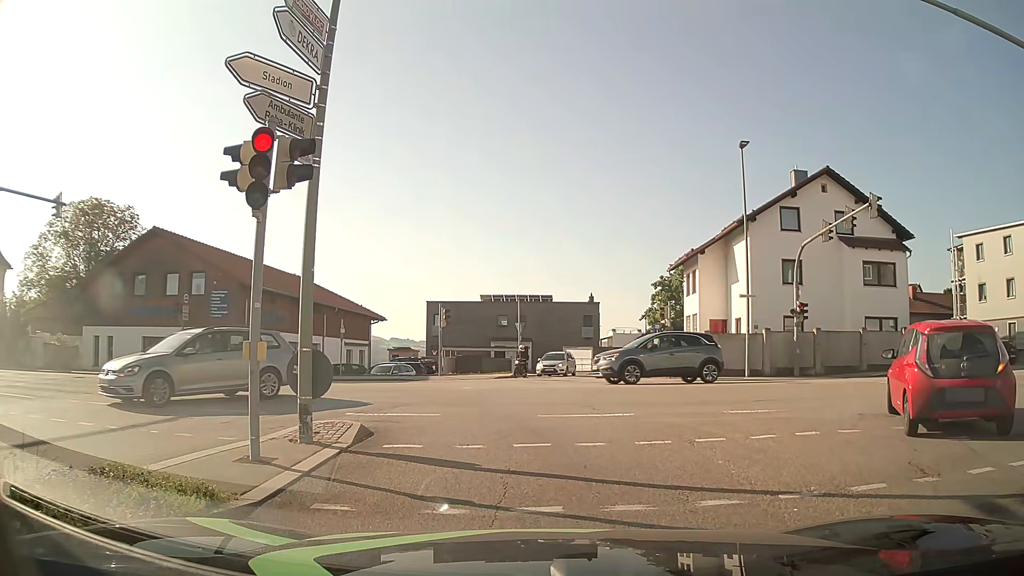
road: tertiary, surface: asphalt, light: Day
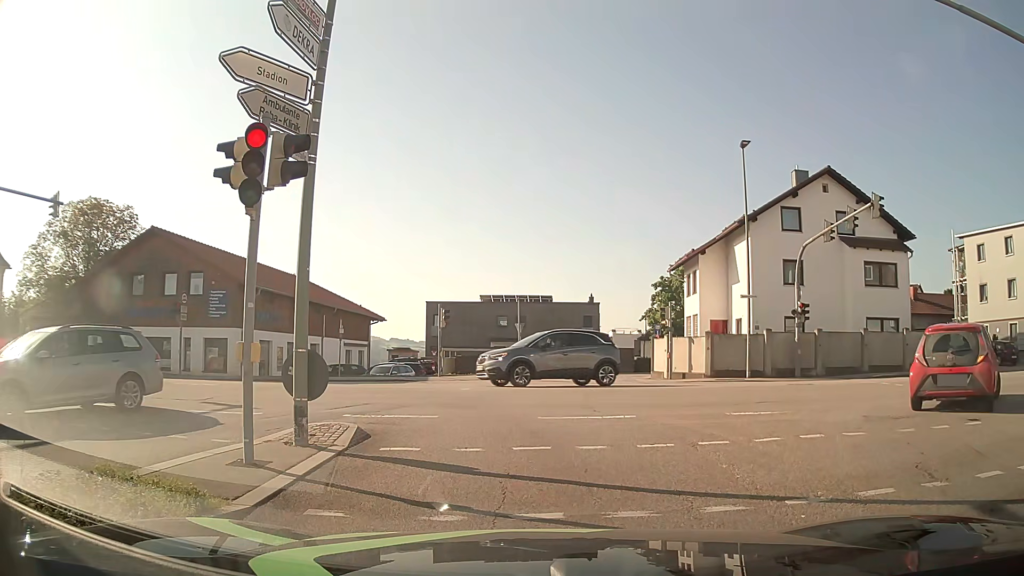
(0.0, +0.2) m; 0°
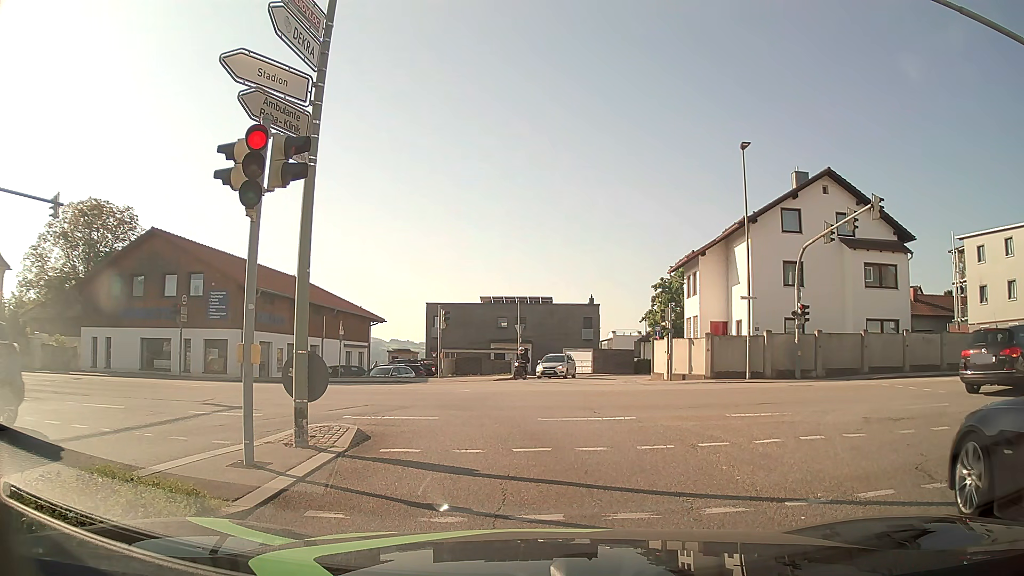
(0.0, +0.1) m; 0°
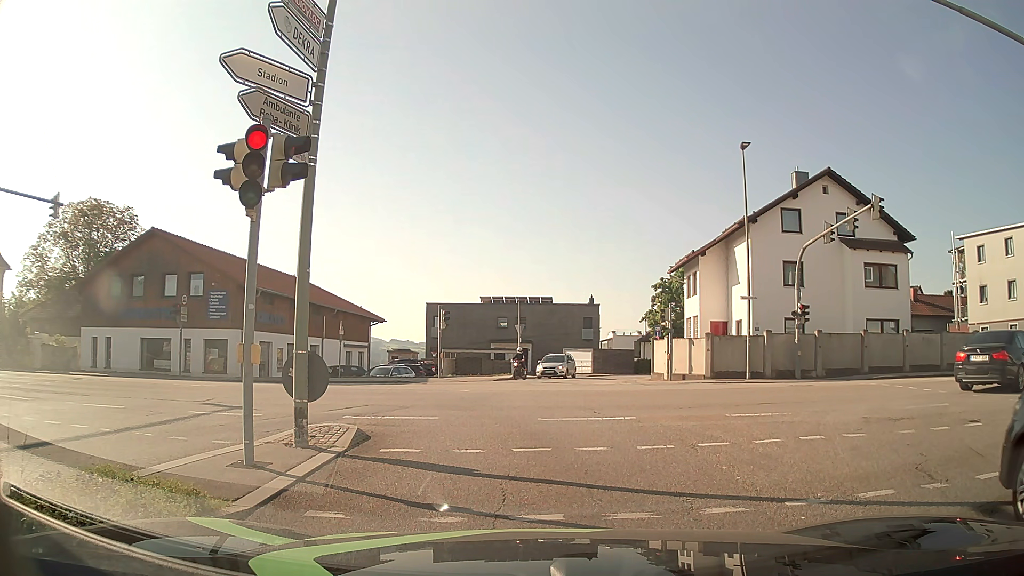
(0.0, 0.0) m; 0°
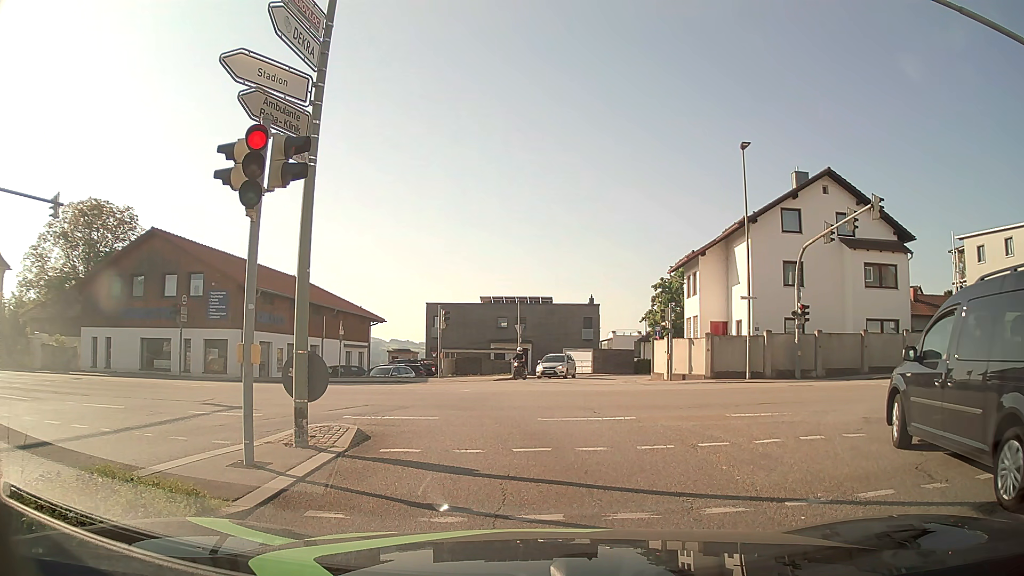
(0.0, 0.0) m; 0°
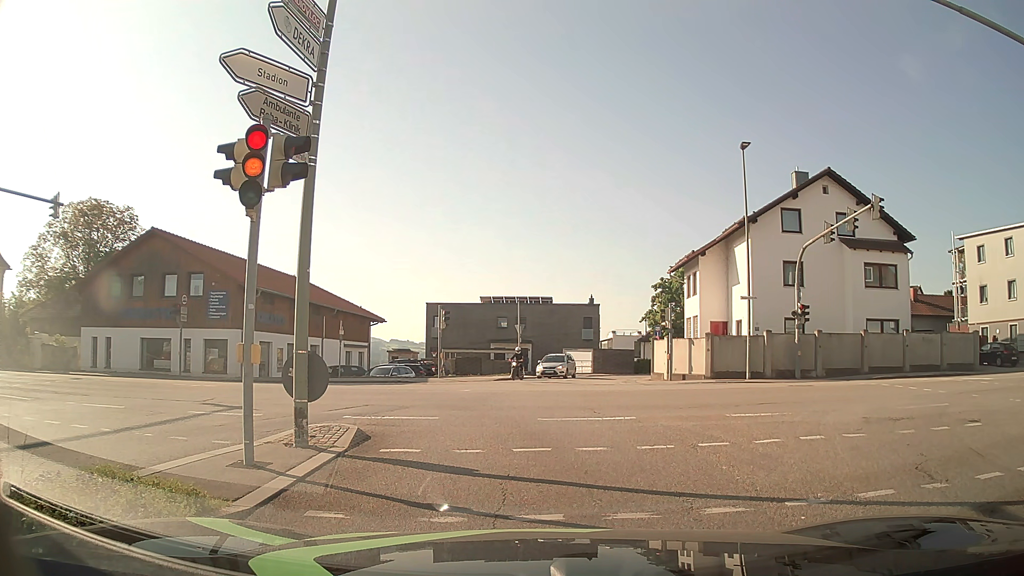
(0.0, 0.0) m; 0°
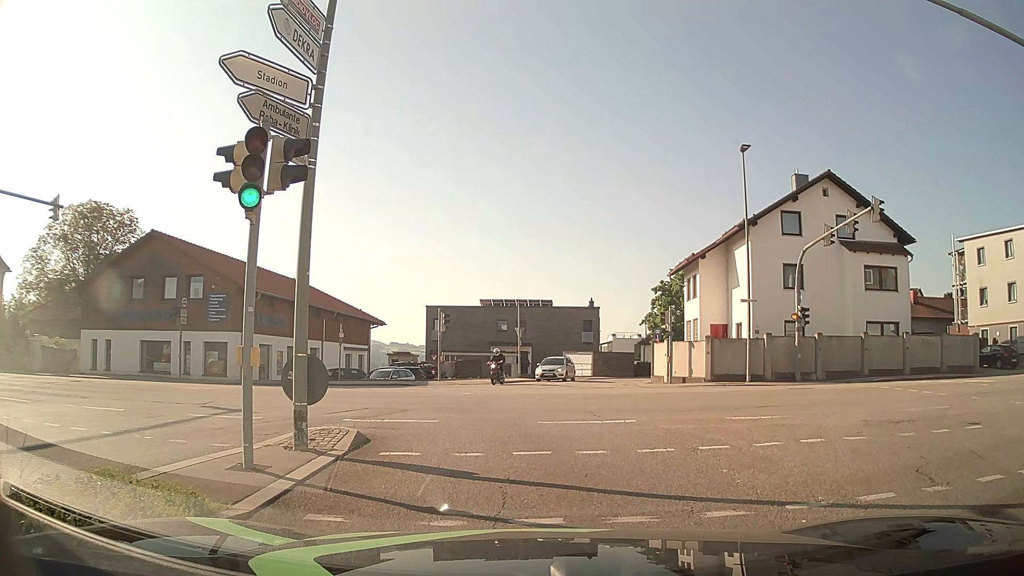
(0.0, 0.0) m; 0°
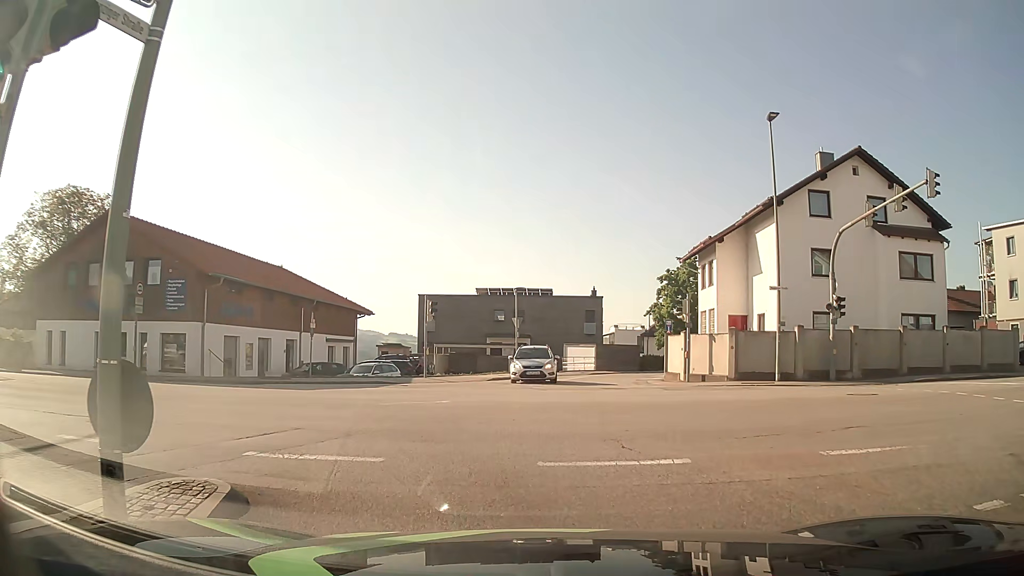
(0.0, +4.0) m; -1°
(0, +10) (-4, +19) (-13, +22) (-23, +22) (-33, +23) (-43, +23) (-53, +23) (-63, +22) (-73, +22) (-83, +22) m
